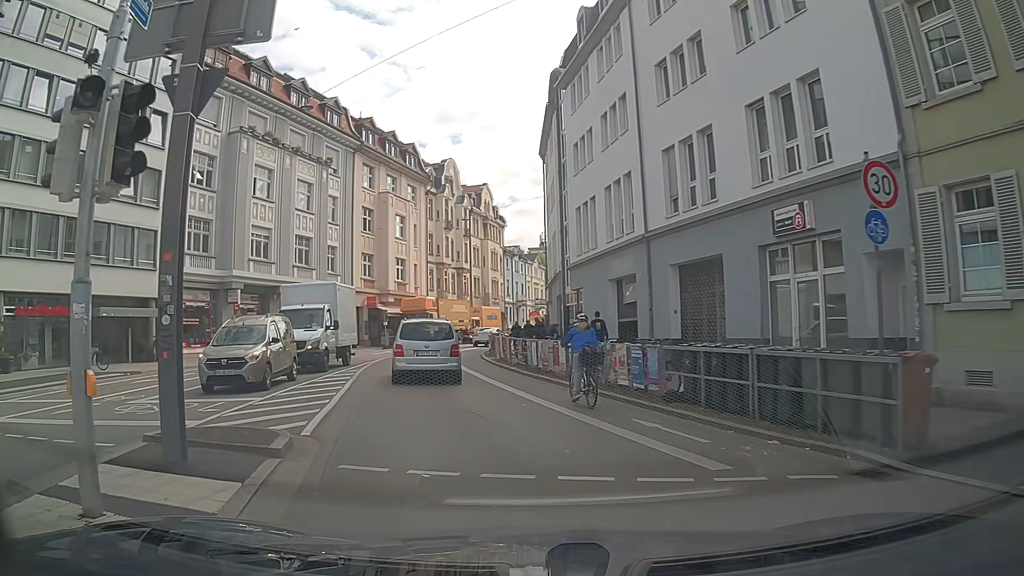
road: tertiary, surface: asphalt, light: Day
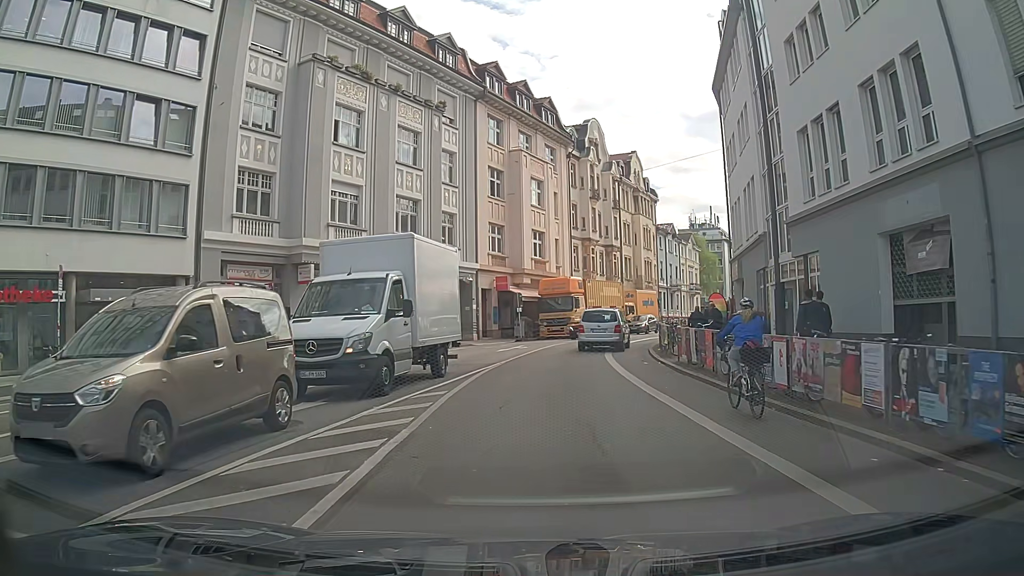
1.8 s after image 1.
(-1.0, +10.5) m; -11°
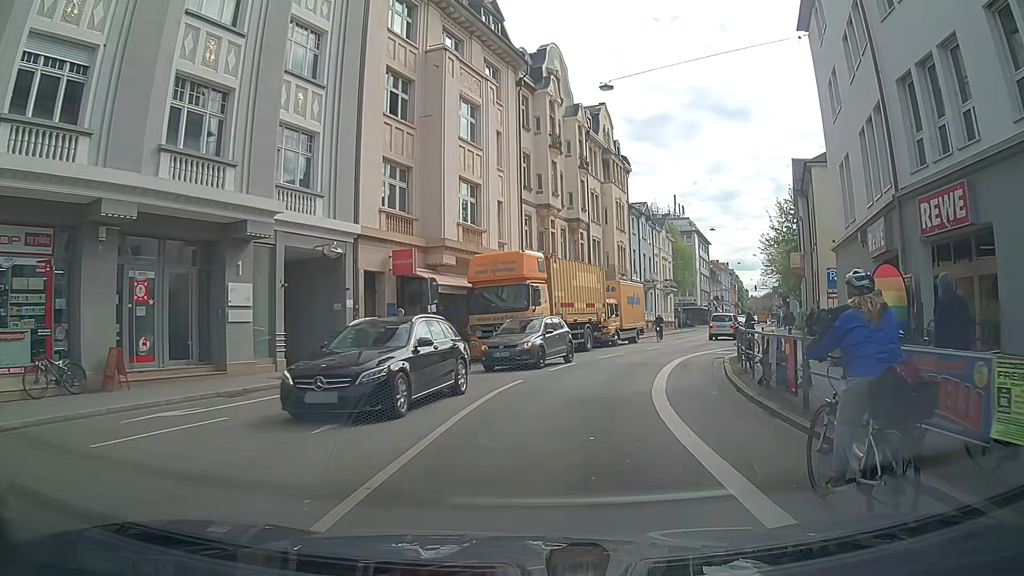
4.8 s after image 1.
(+0.8, +18.7) m; +6°
